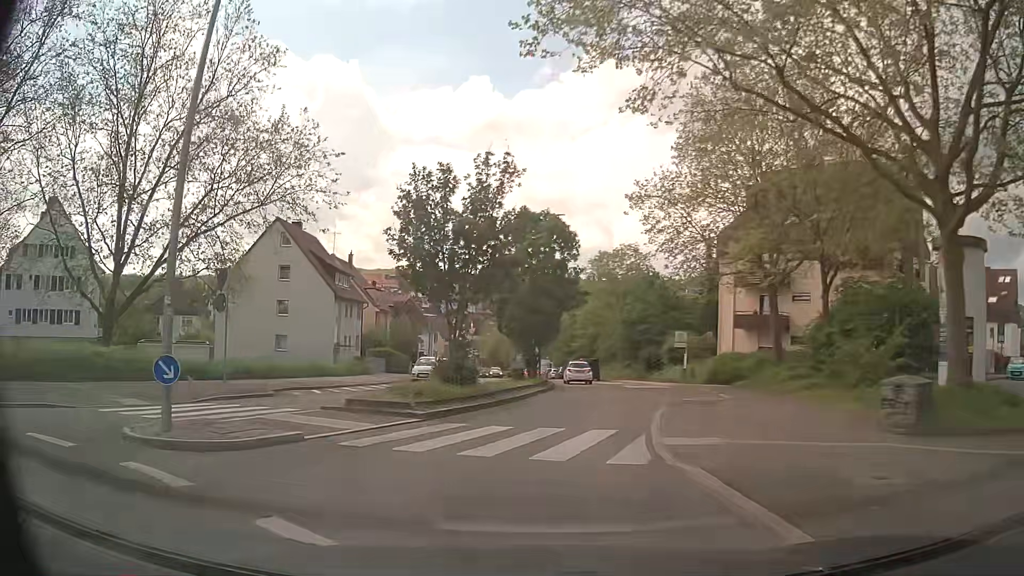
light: Day
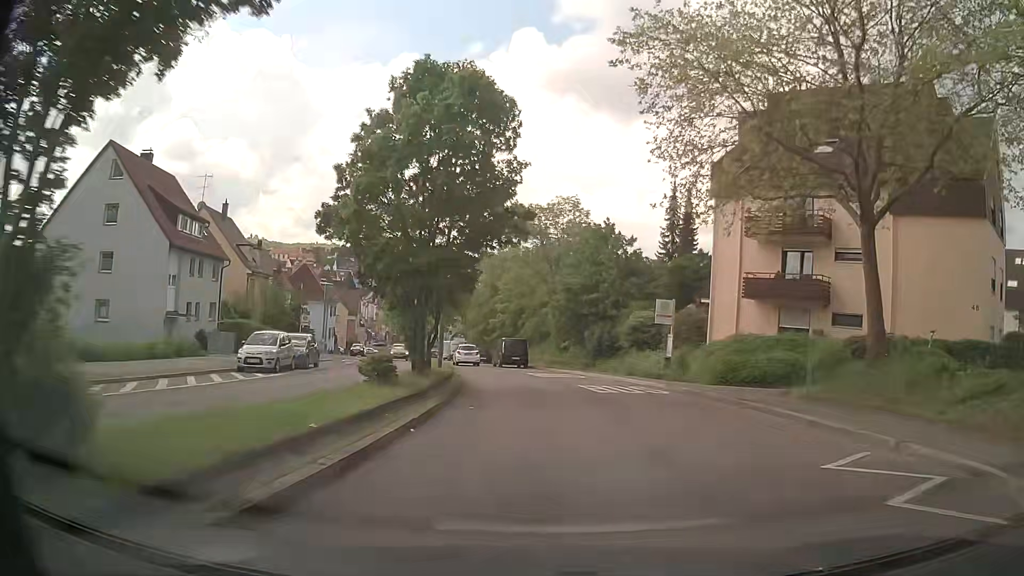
(+0.5, +16.1) m; +7°
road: secondary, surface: asphalt
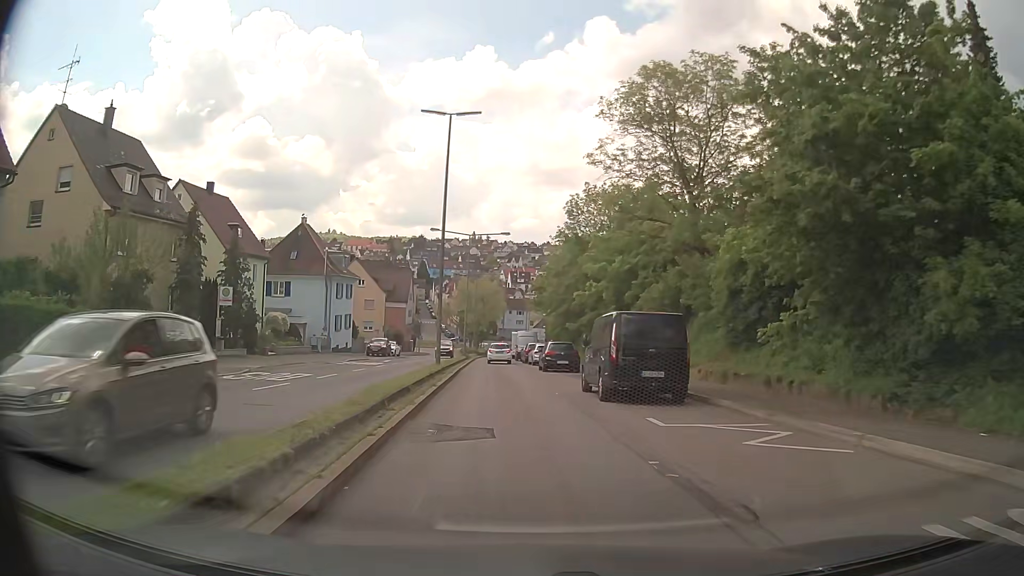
(-1.8, +30.6) m; -8°
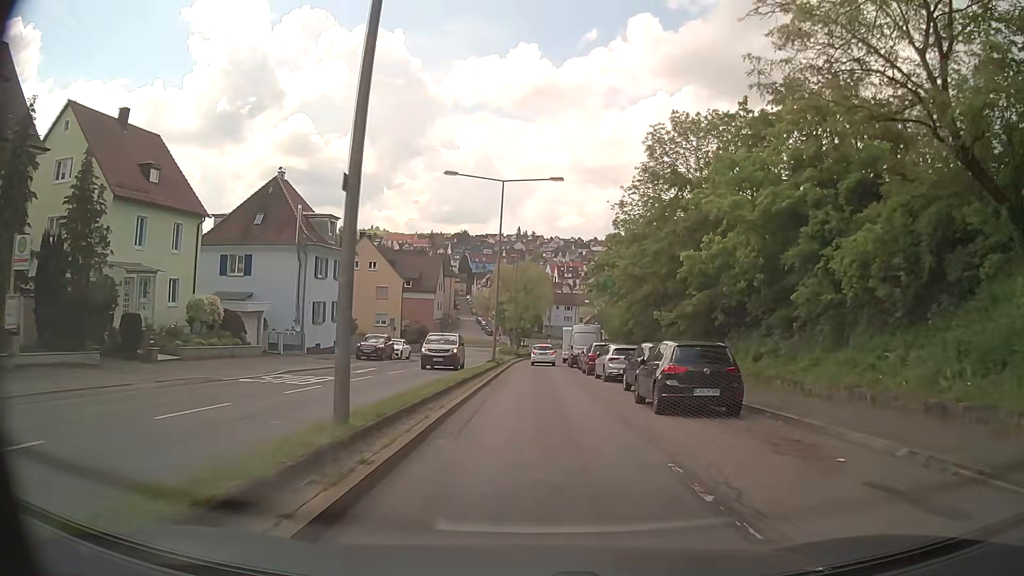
(-0.8, +18.7) m; -3°
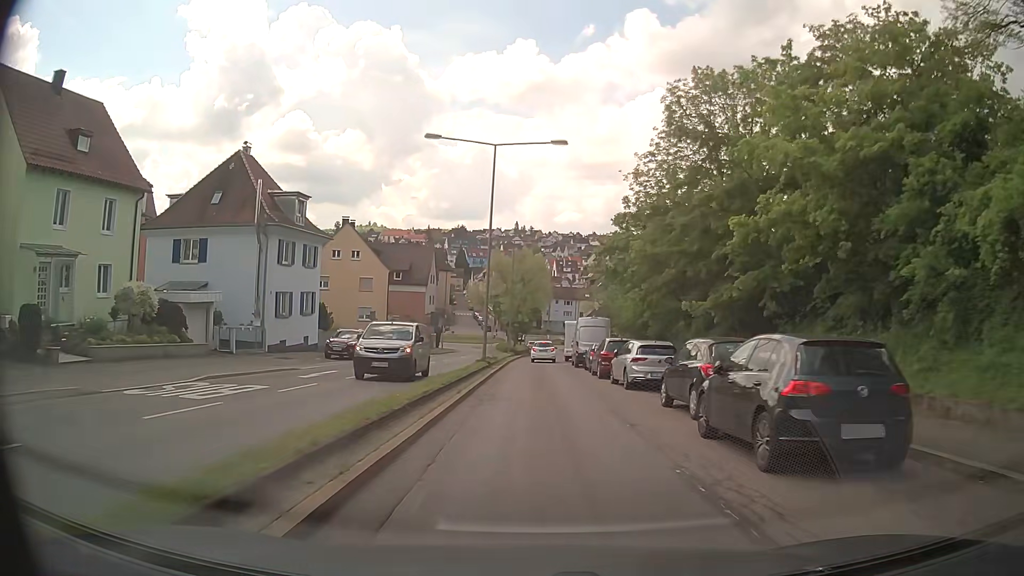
(0.0, +6.4) m; 0°
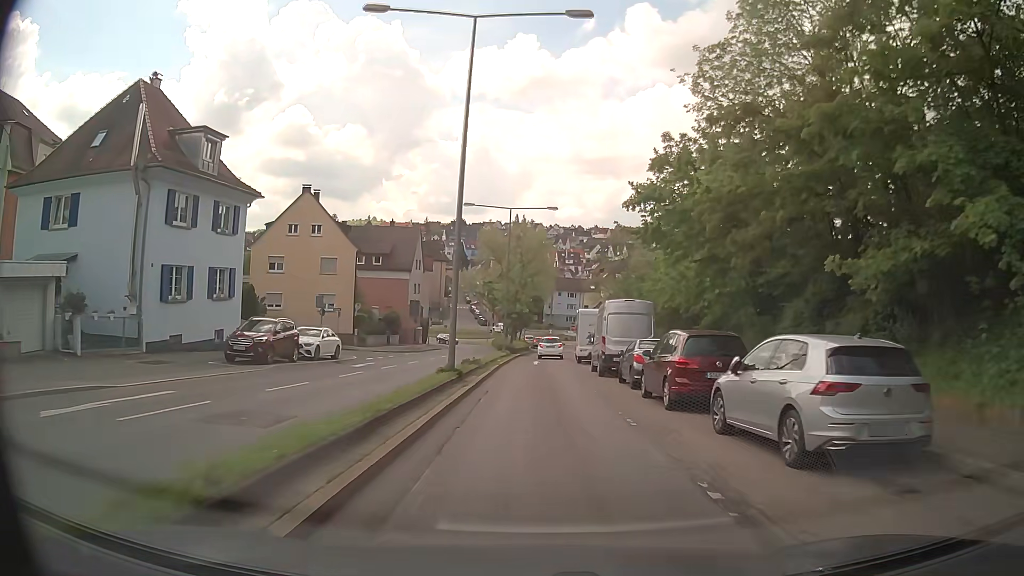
(0.0, +12.8) m; 0°
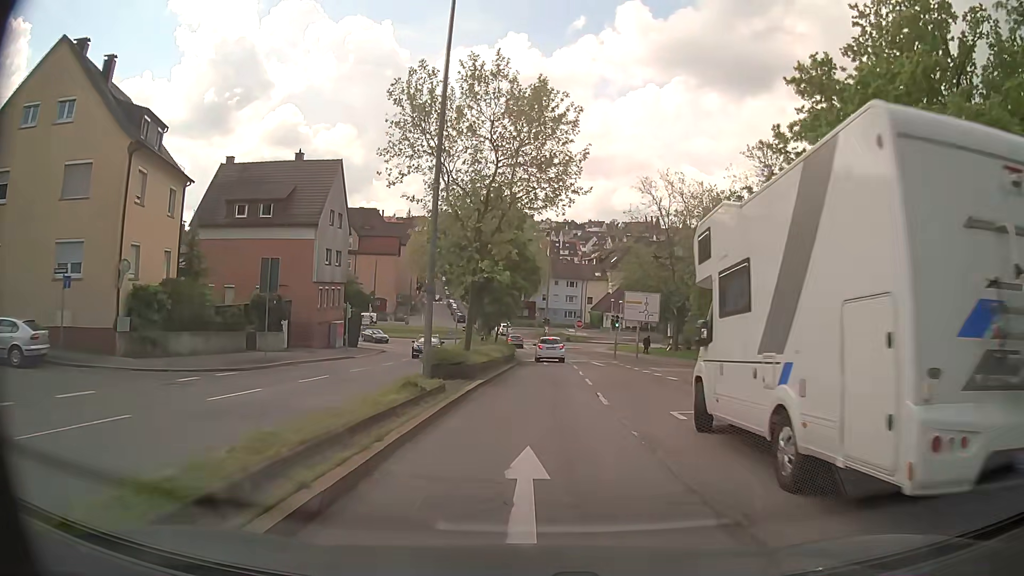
(-0.1, +32.1) m; 0°
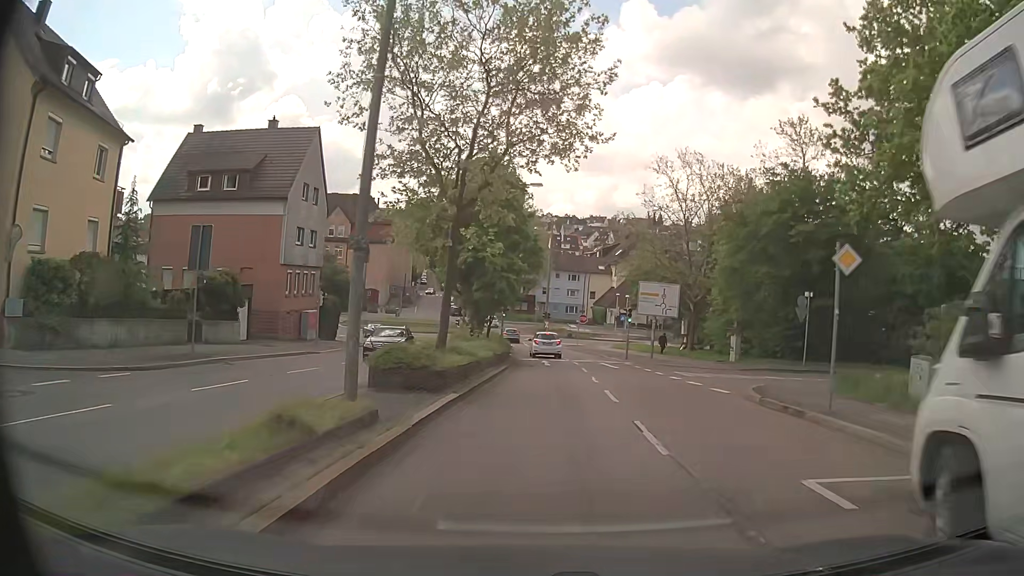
(+0.1, +6.4) m; +1°
